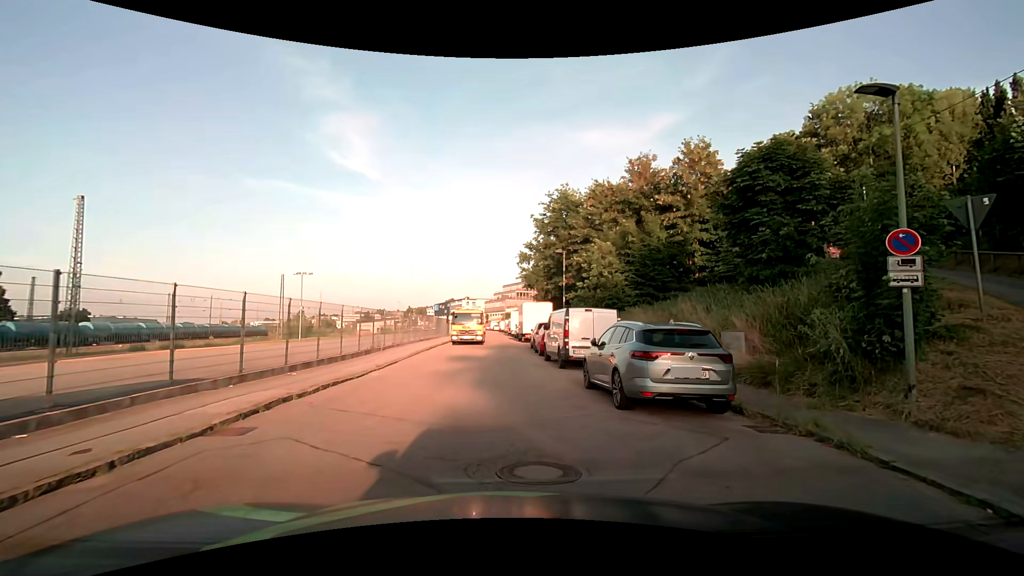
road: residential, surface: asphalt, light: Day
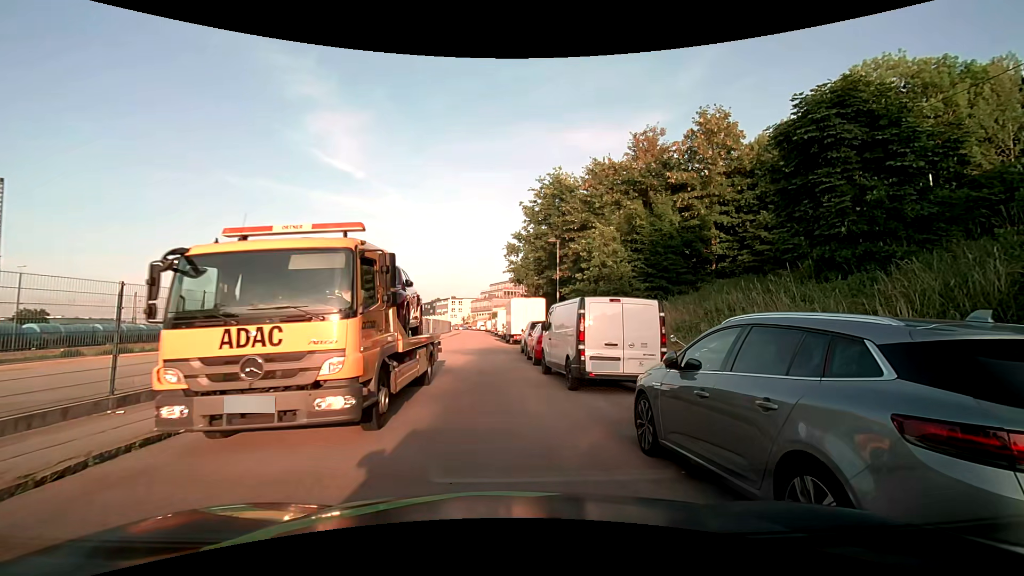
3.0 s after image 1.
(0.0, +5.5) m; +1°
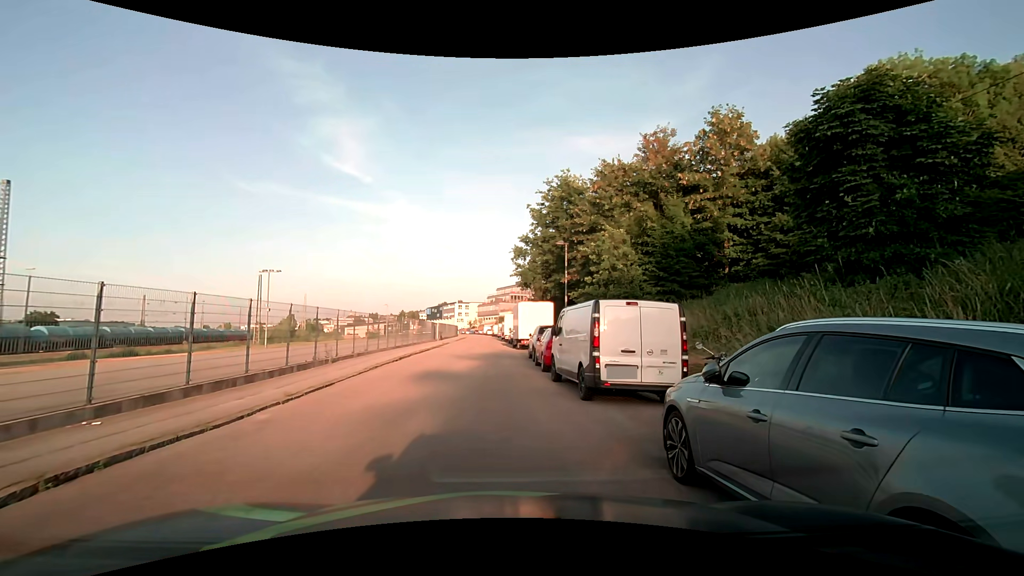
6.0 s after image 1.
(0.0, +0.8) m; 0°
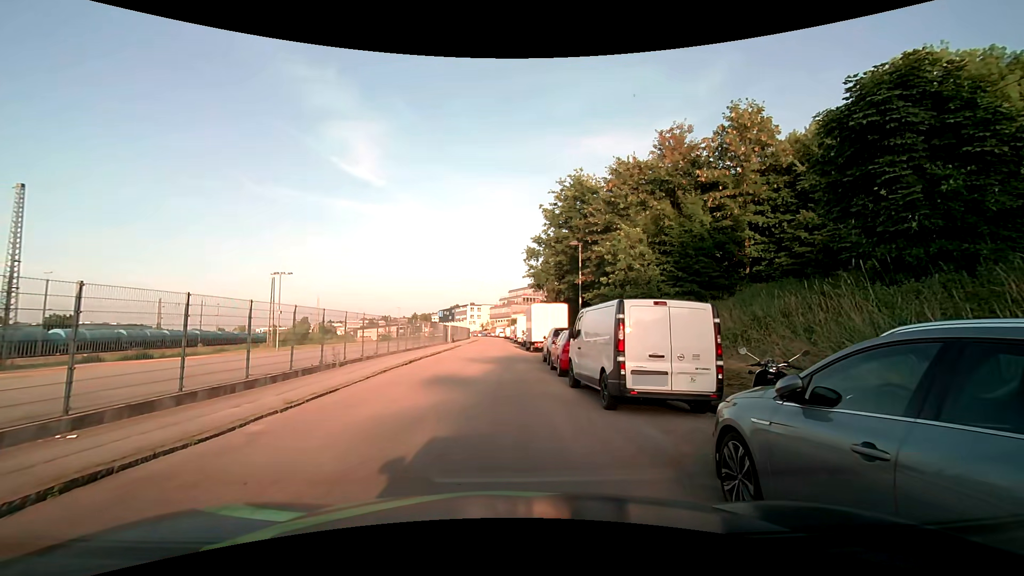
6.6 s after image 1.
(0.0, +0.9) m; +1°
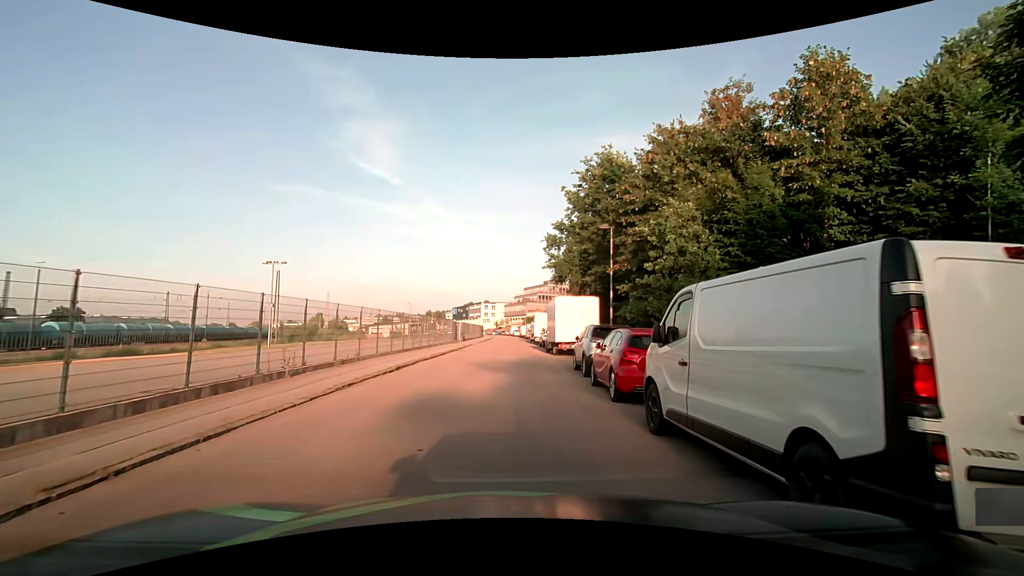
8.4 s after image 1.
(-0.4, +5.9) m; -4°
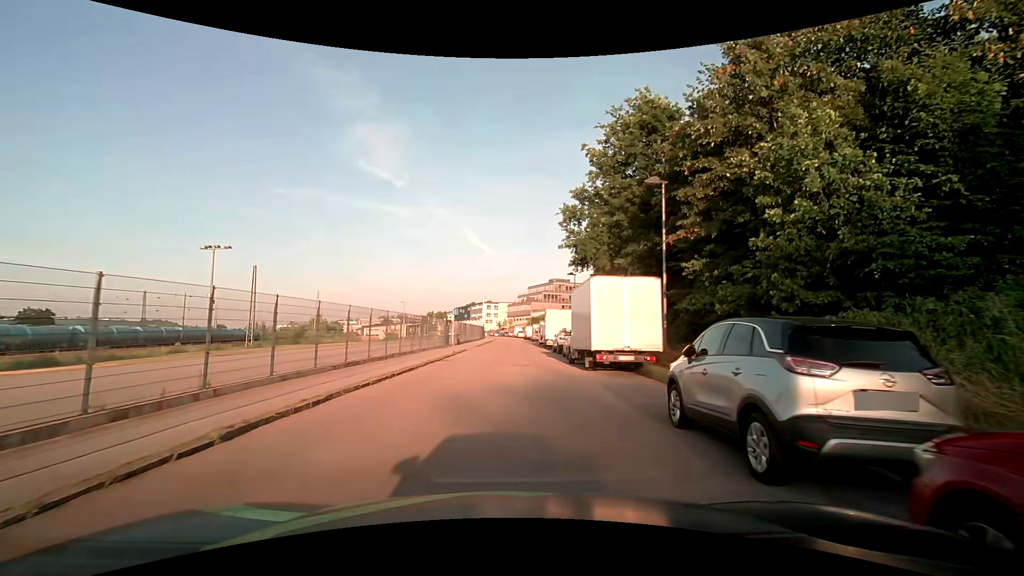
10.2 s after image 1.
(0.0, +10.4) m; 0°
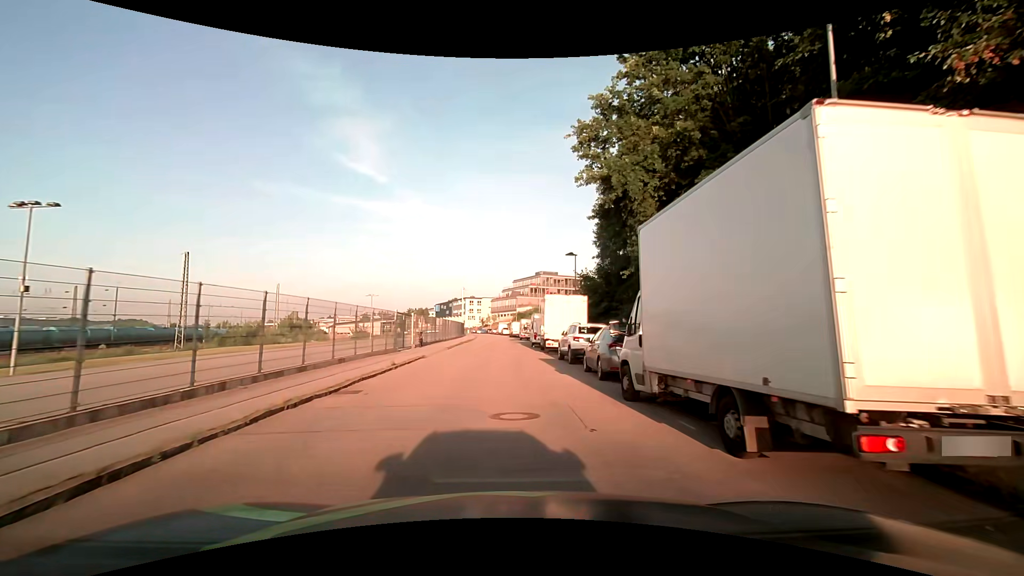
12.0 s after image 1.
(+0.1, +12.7) m; +2°
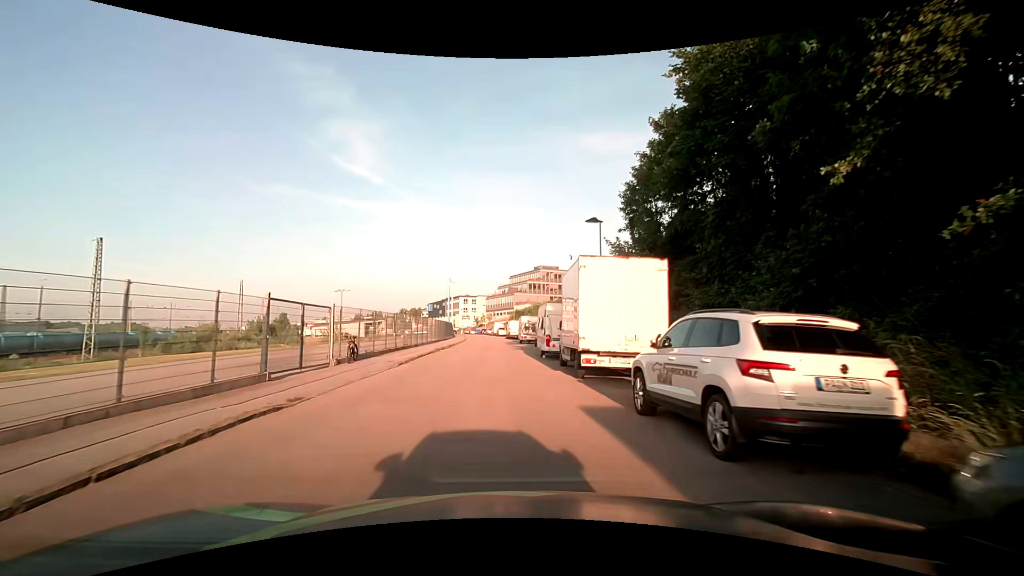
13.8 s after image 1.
(+0.1, +14.1) m; 0°
(0, +10) (0, +20) (0, +30) (-1, +40) (-1, +50) (-2, +60) (-2, +70) (-3, +80) (-4, +90) (-5, +100) m
